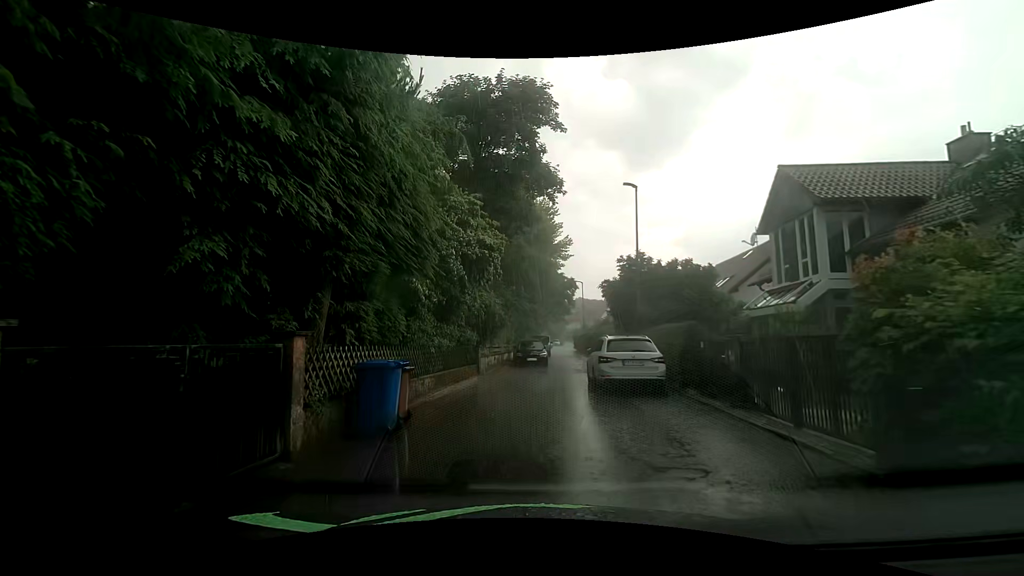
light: Day
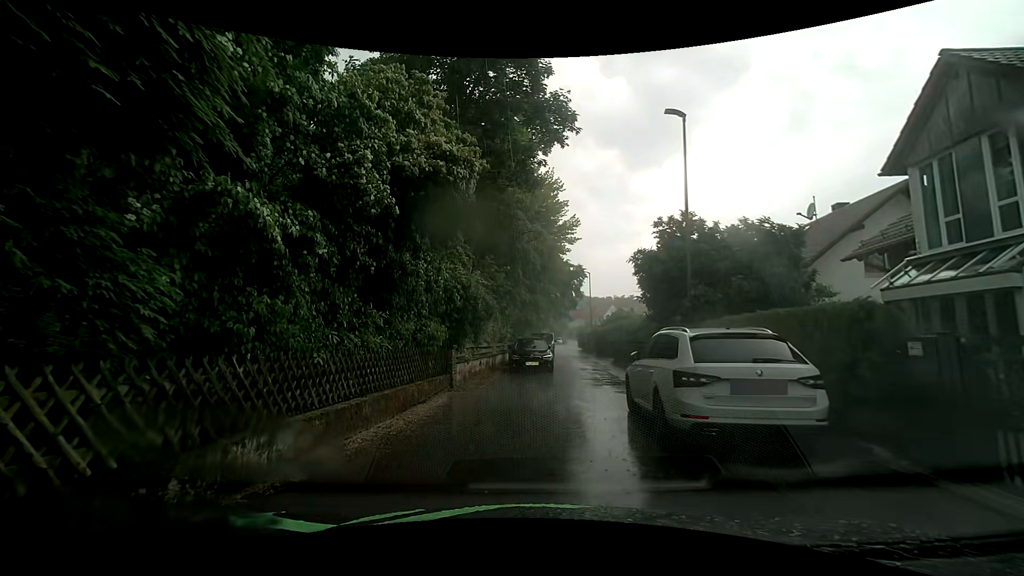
(+0.3, +6.8) m; +1°
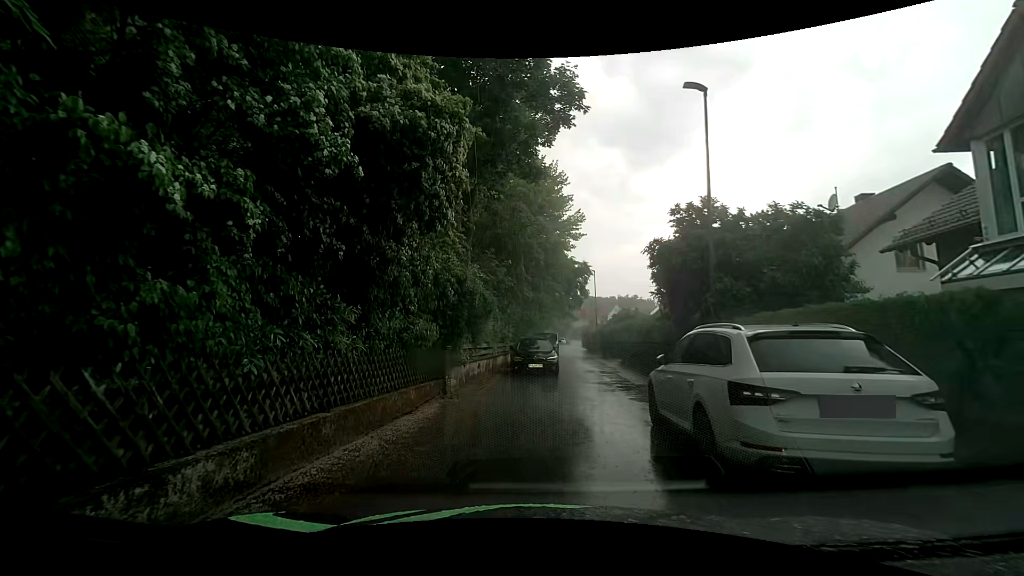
(0.0, +1.5) m; 0°
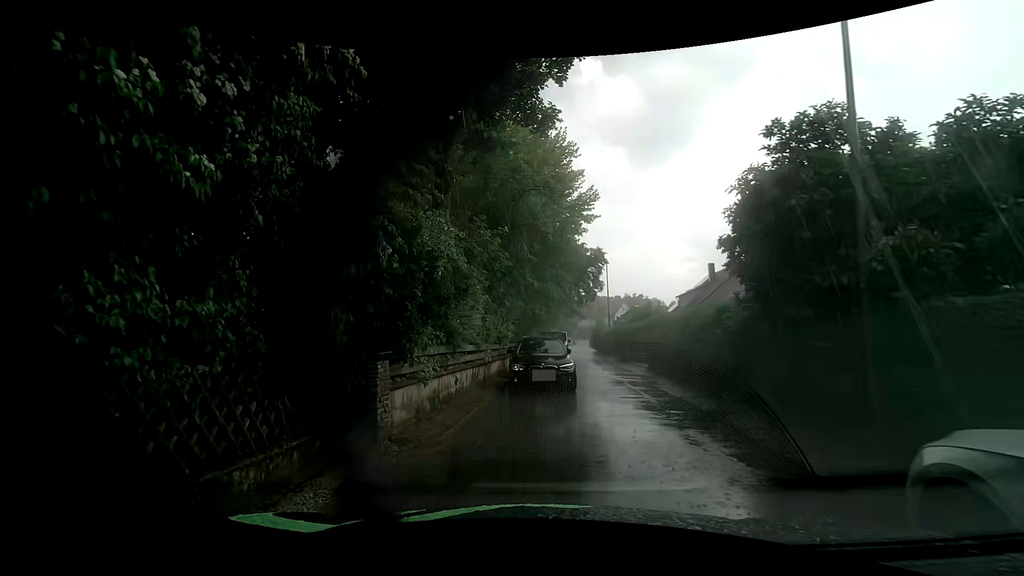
(0.0, +5.5) m; 0°
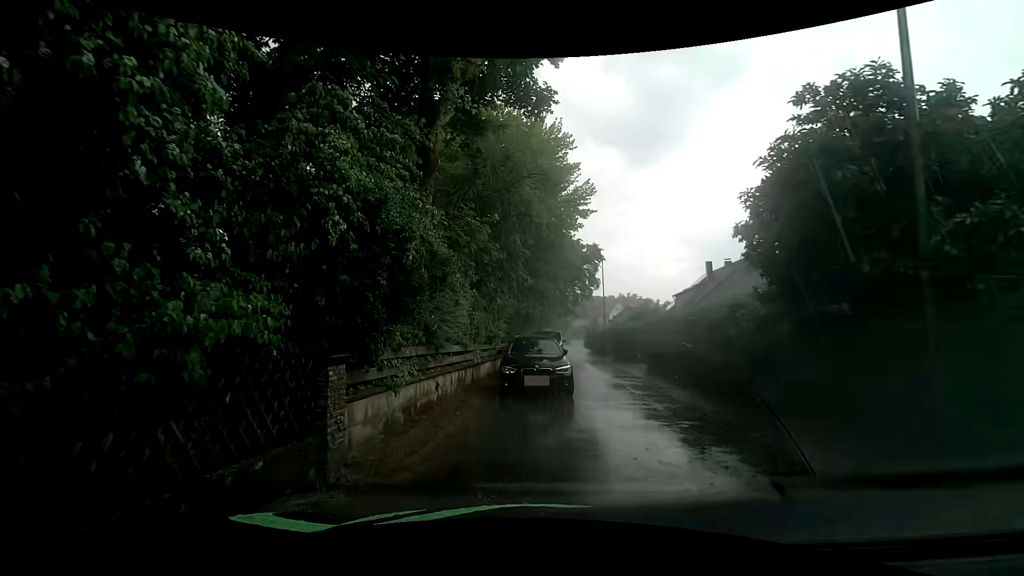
(0.0, +1.3) m; 0°
